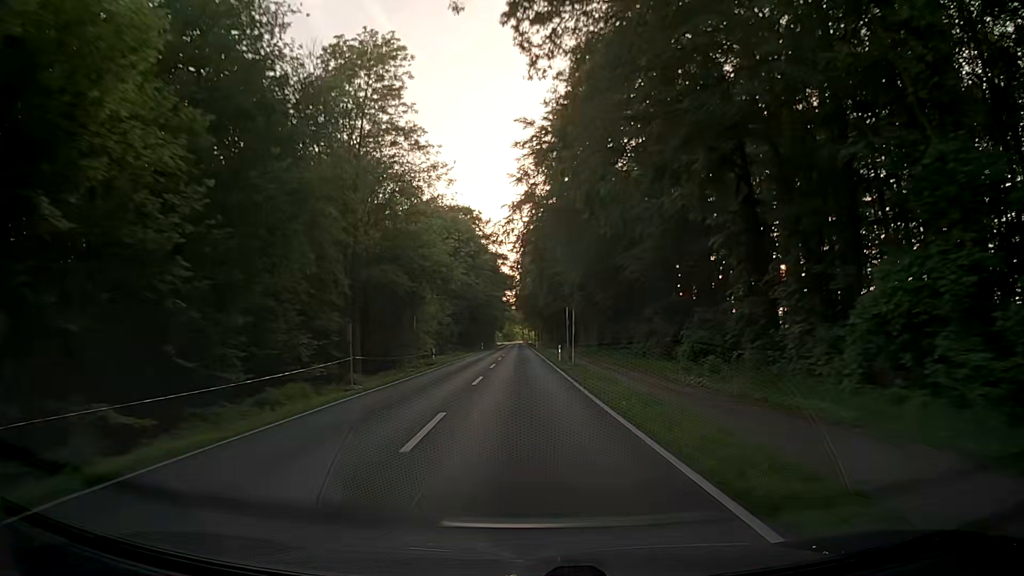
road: secondary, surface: asphalt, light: Day
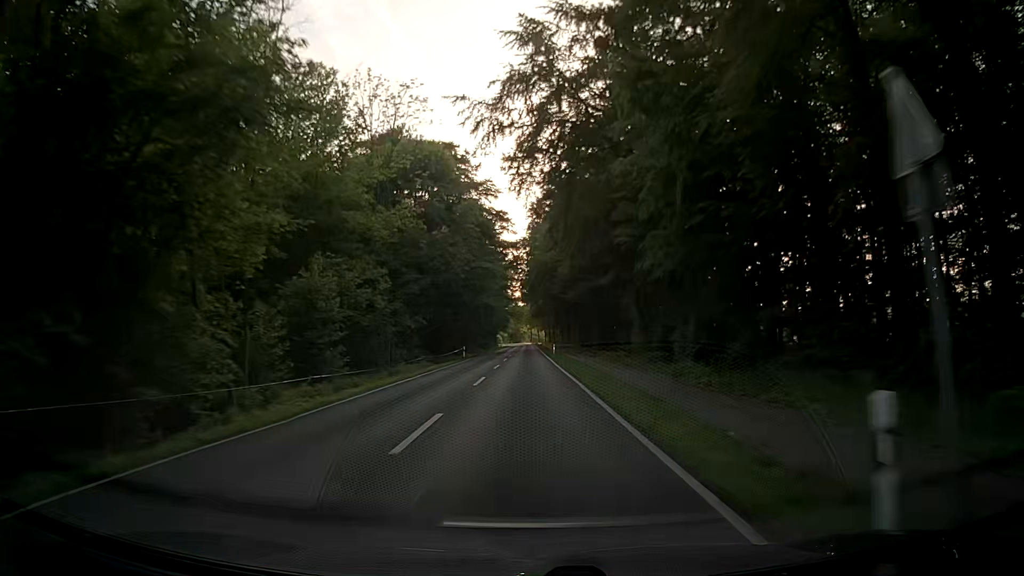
(0.0, +36.3) m; 0°
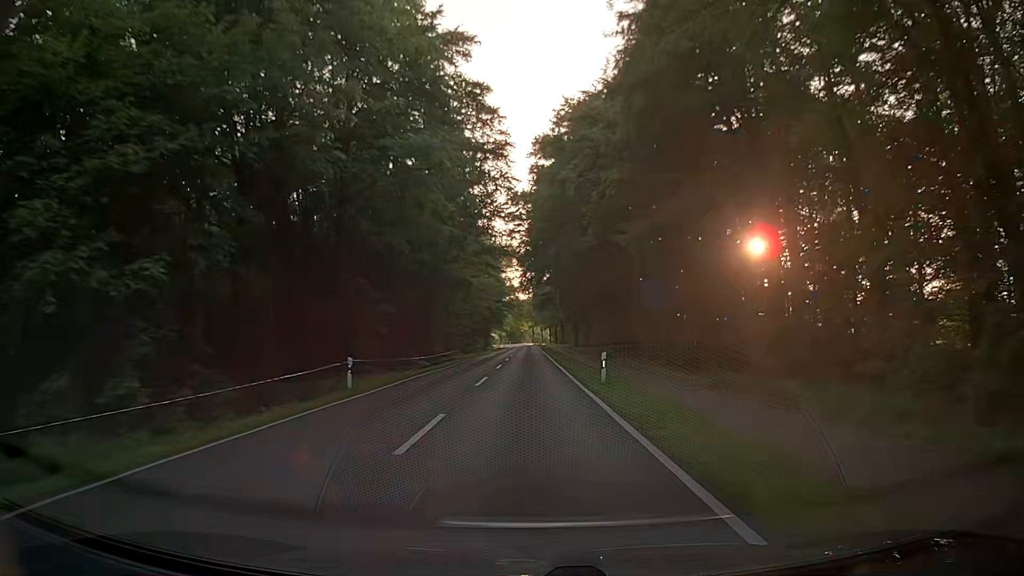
(-0.3, +36.0) m; -1°
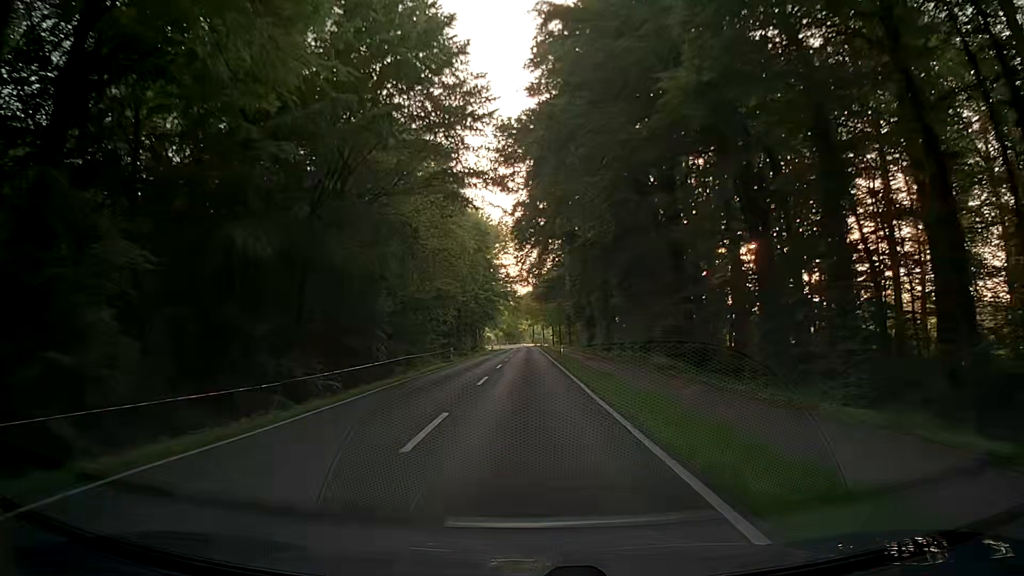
(+0.3, +23.8) m; +1°
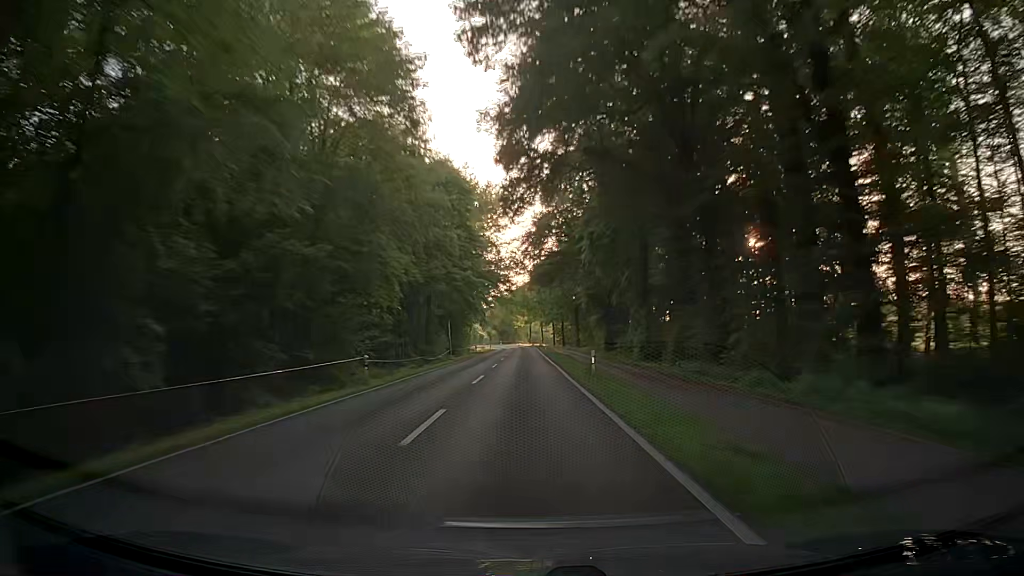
(-0.1, +23.6) m; -1°
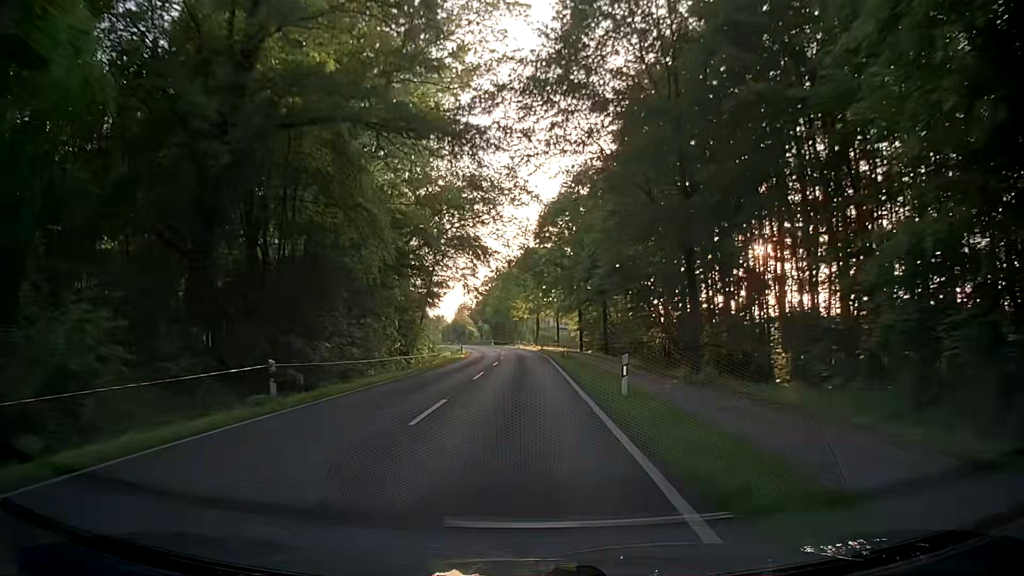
(+1.1, +57.9) m; 0°
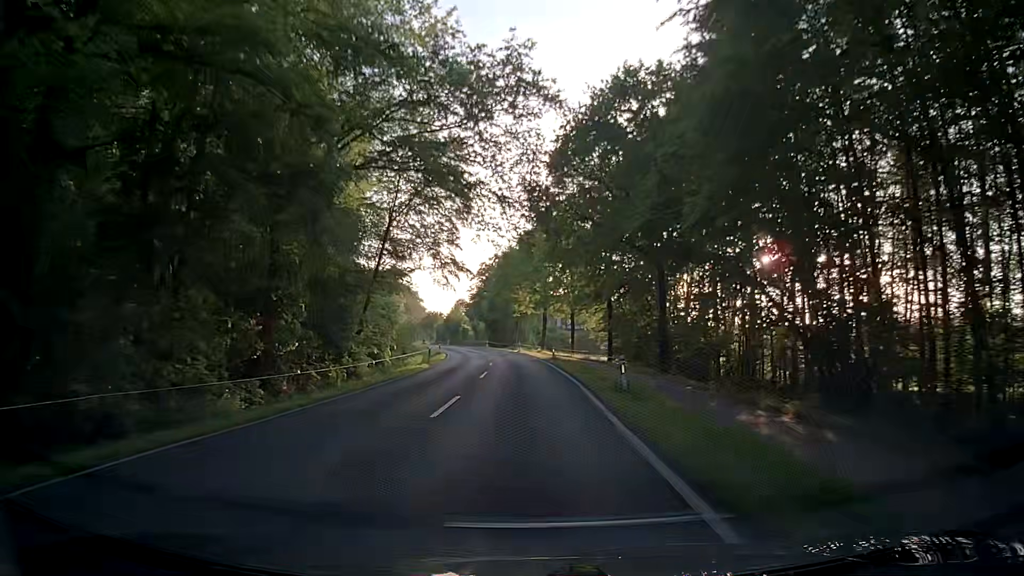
(+0.1, +22.6) m; +1°
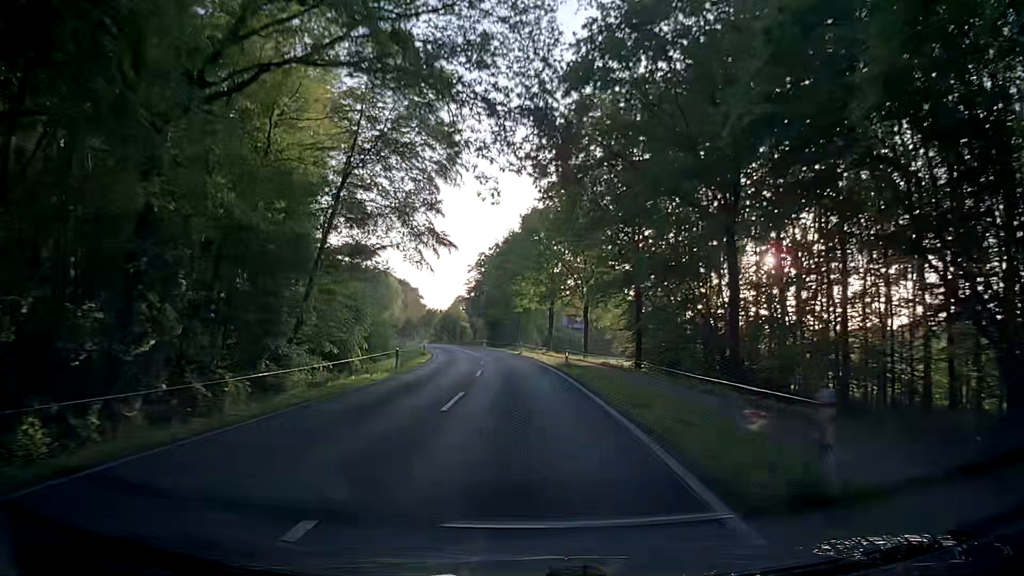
(-0.2, +11.2) m; -1°
(0, +10) (0, +20) (-1, +30) (-1, +40) (-2, +50) (-4, +60) (-5, +70) (-7, +79) (-9, +89) (-12, +99) m
